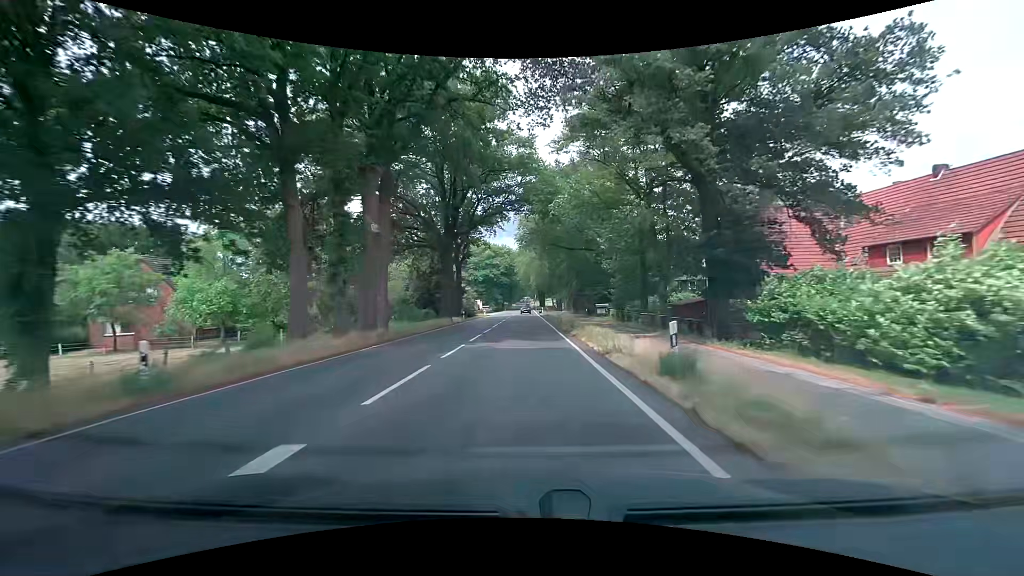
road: primary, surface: asphalt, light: Day
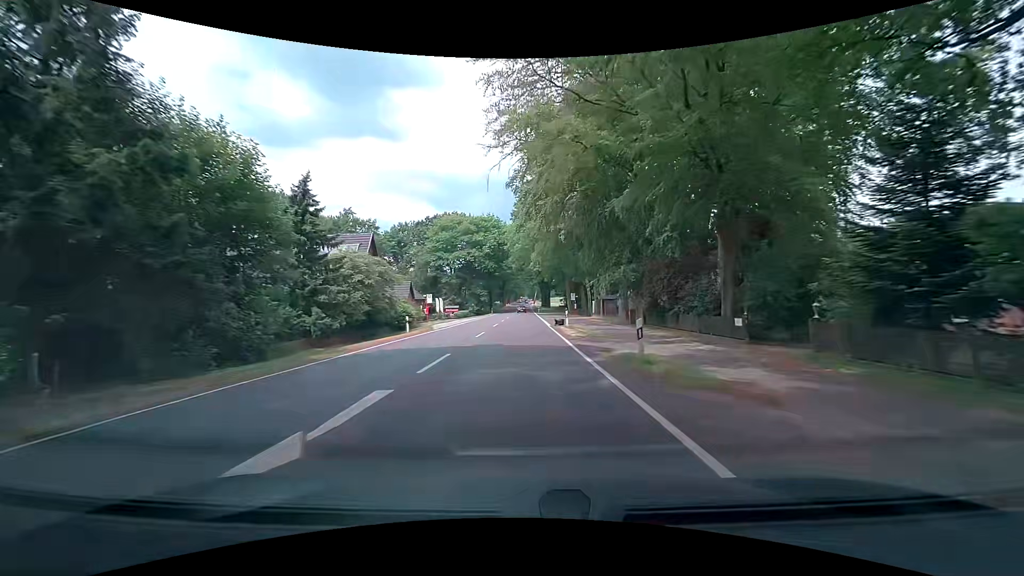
(0.0, +53.7) m; 0°
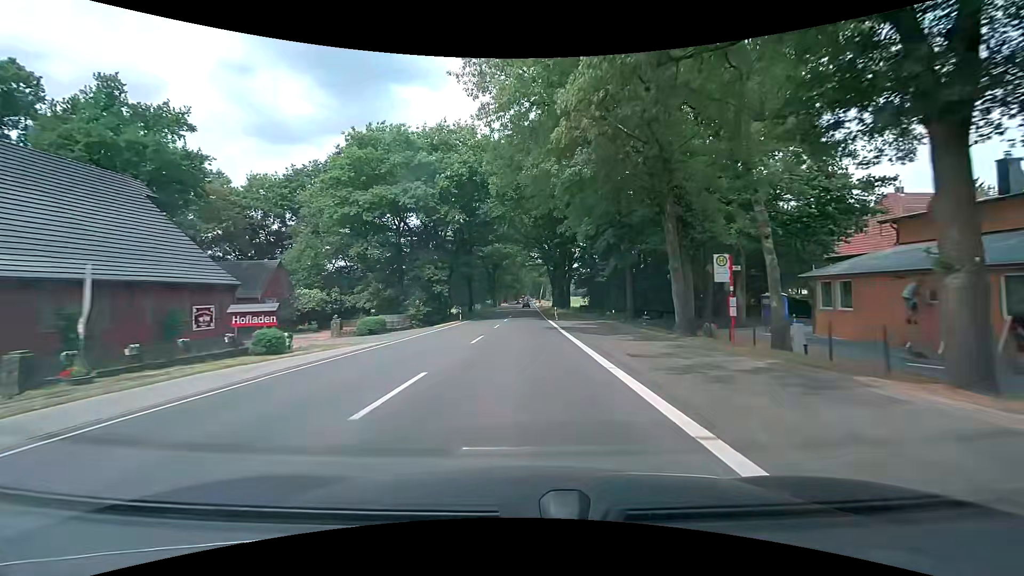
(-0.1, +53.7) m; 0°
(0, +10) (0, +20) (0, +30) (0, +40) (0, +50) (0, +60) (+1, +70) (+1, +80) (+1, +90) (+1, +100) m
